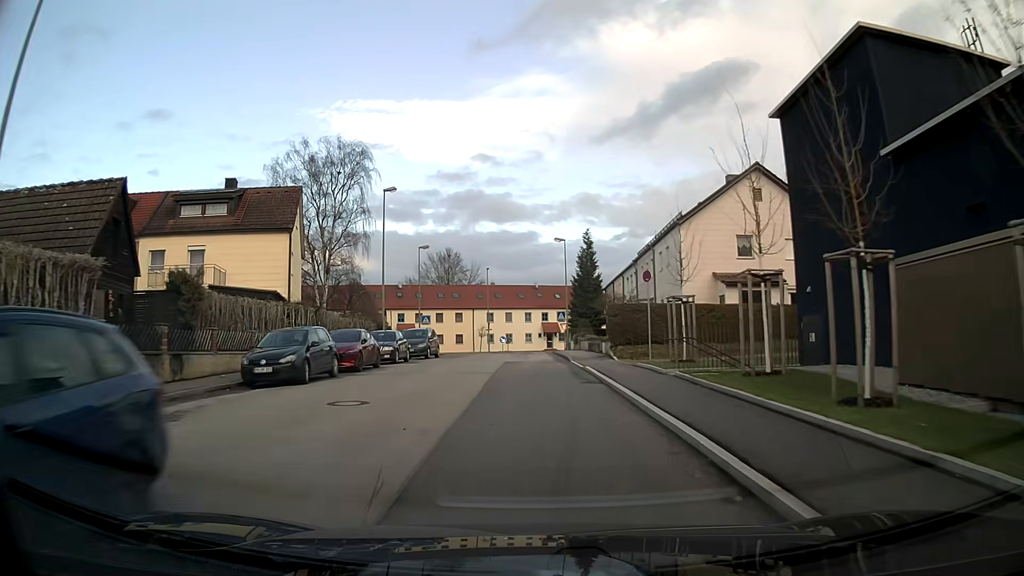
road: residential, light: Day
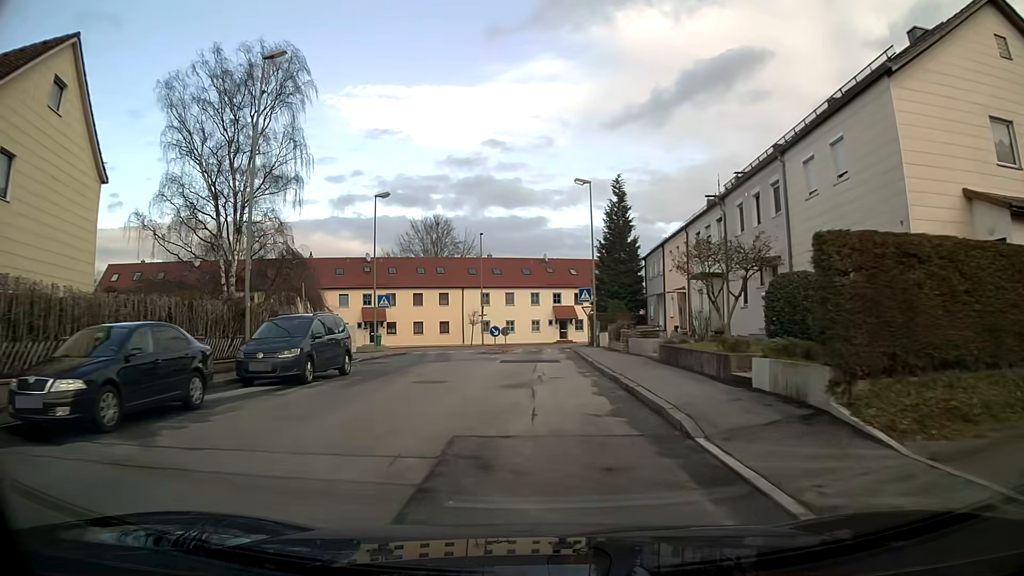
(-0.1, +20.5) m; 0°
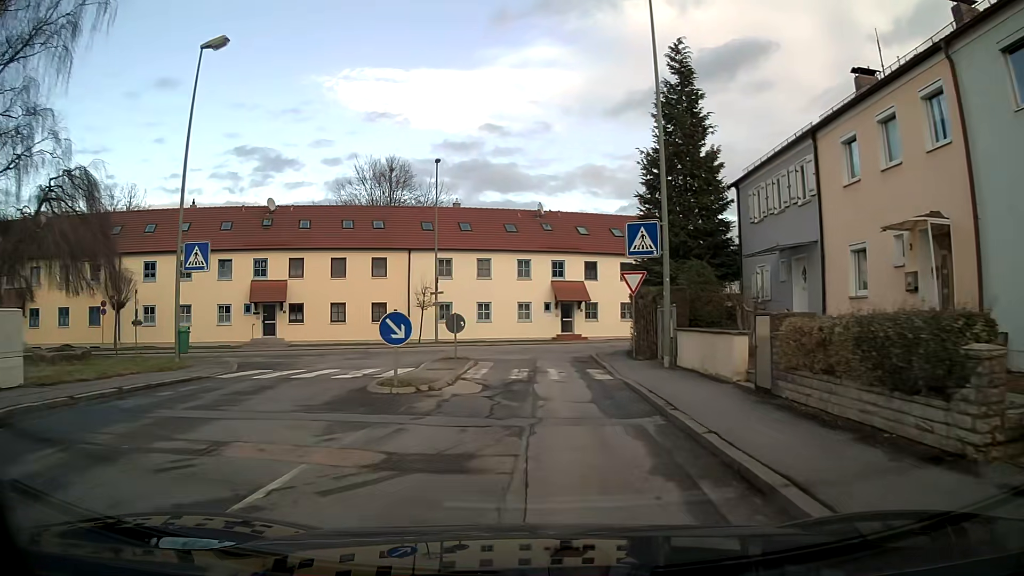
(+0.1, +23.6) m; +1°
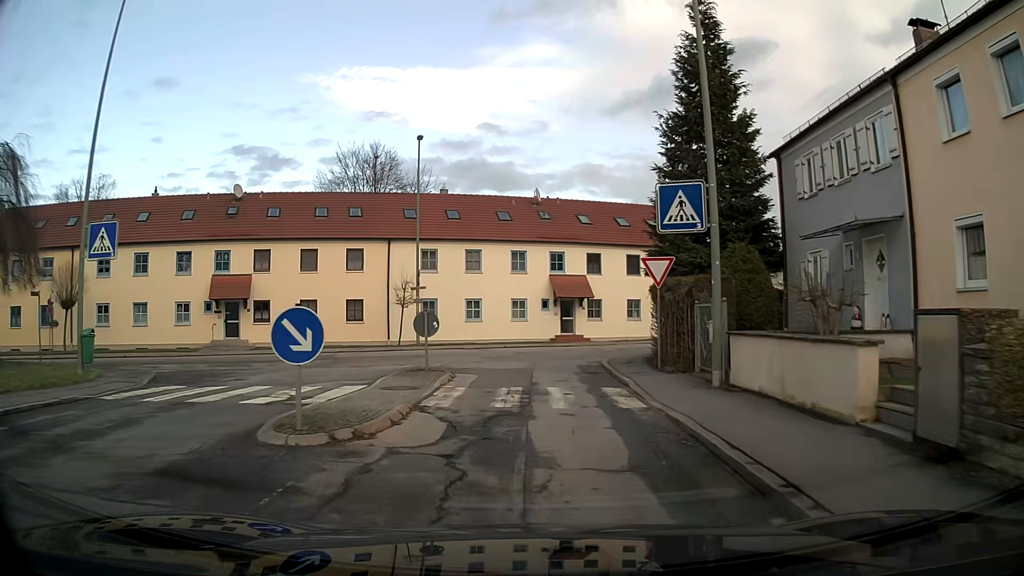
(0.0, +4.7) m; 0°
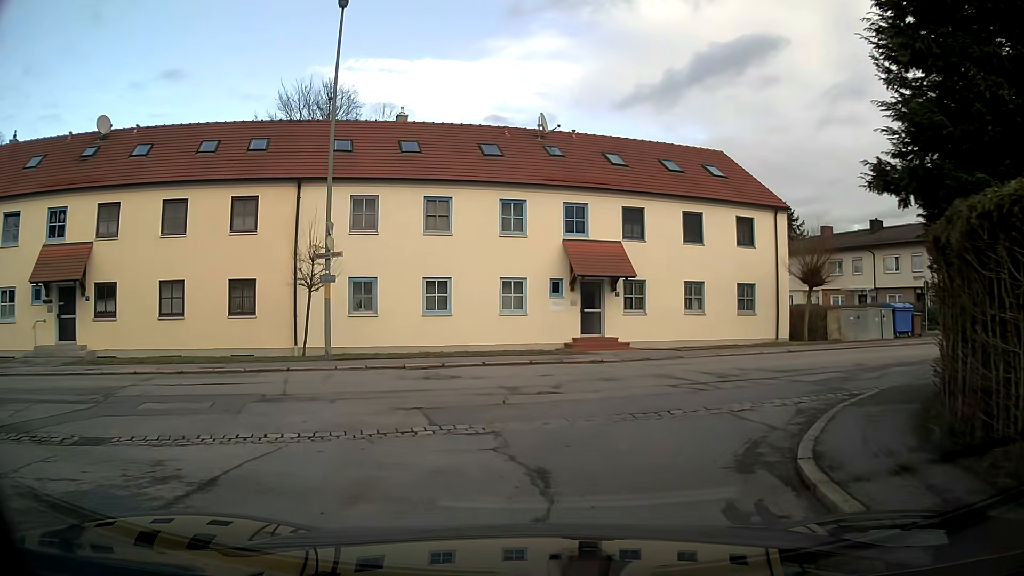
(-0.1, +14.3) m; -1°
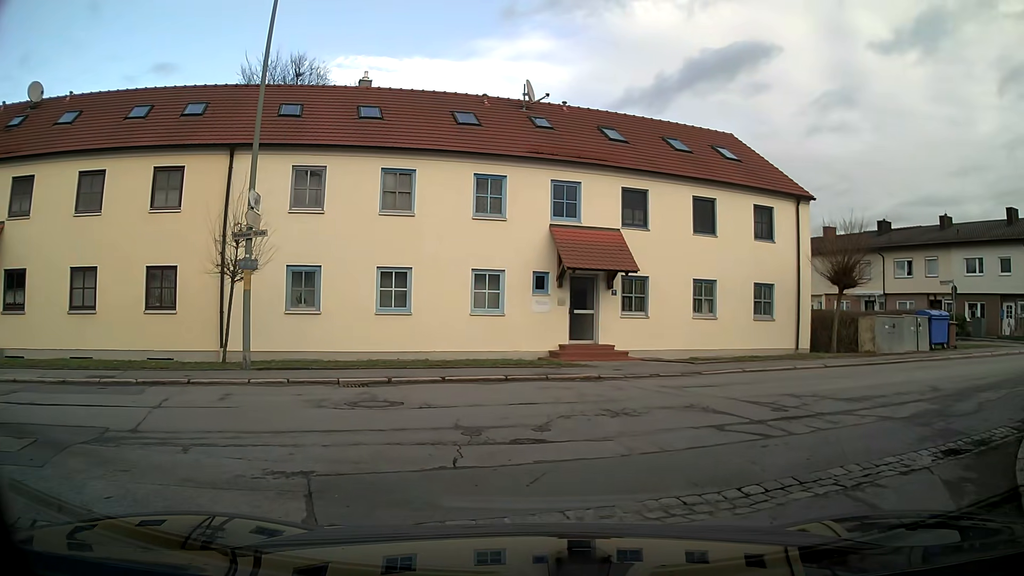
(+0.1, +3.9) m; +4°
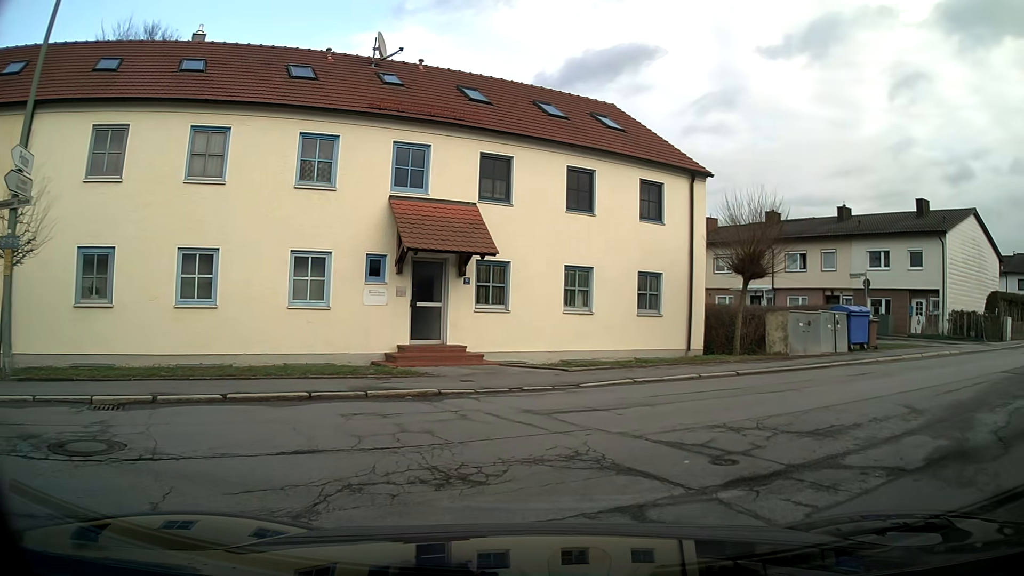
(+0.3, +3.7) m; +14°
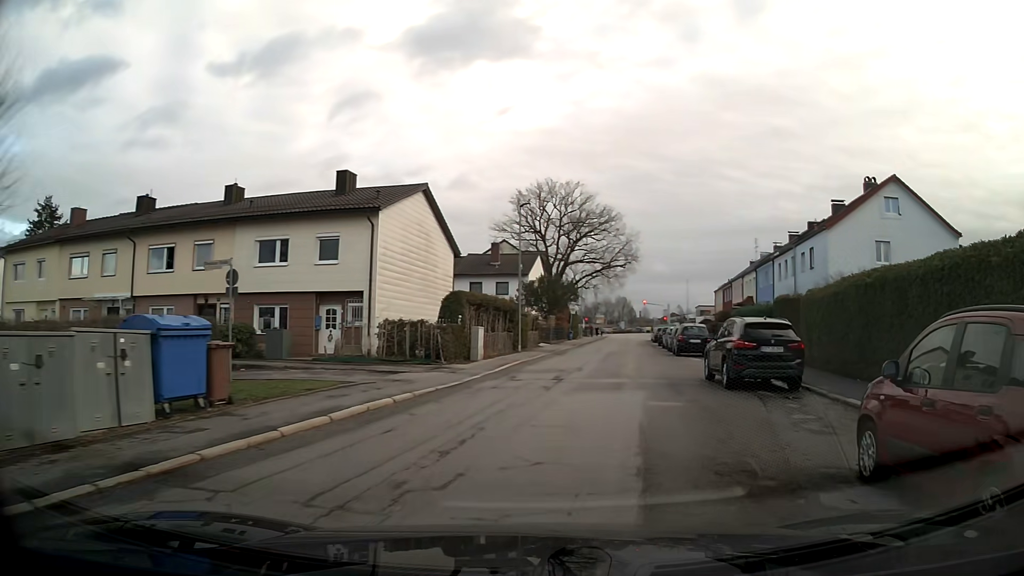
(+5.8, +11.1) m; +47°
(+1, +10) (+2, +20) (+3, +30) (+4, +40) (+5, +50) (+6, +60) (+8, +70) (+9, +79) (+13, +89) (+15, +98) m
